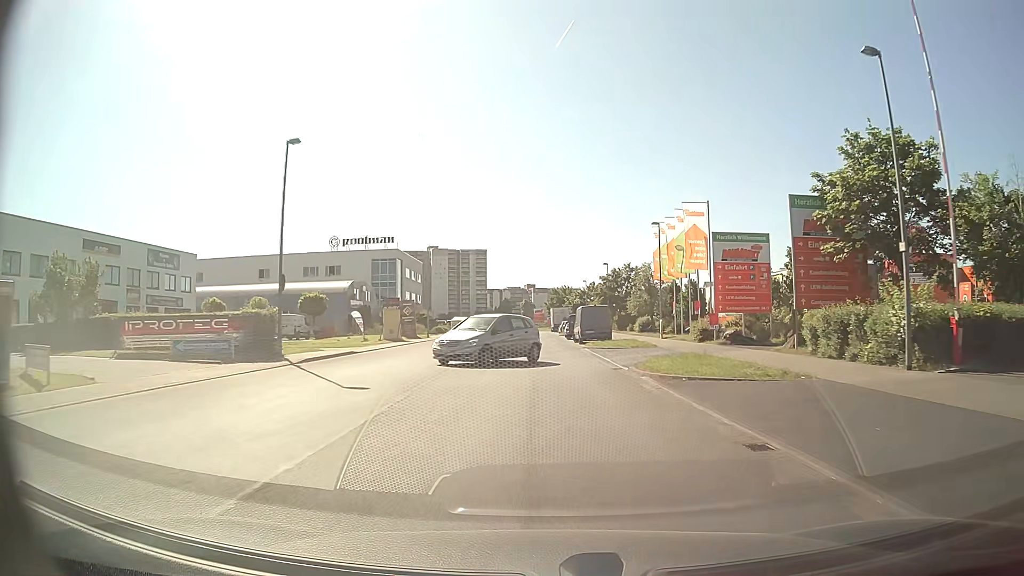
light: Day
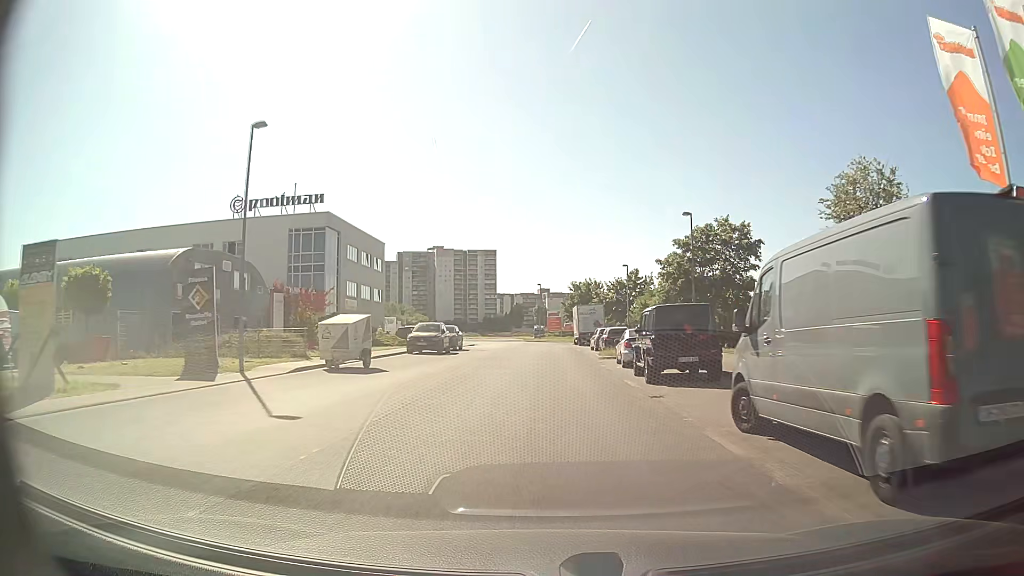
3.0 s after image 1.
(-0.3, +37.5) m; -1°
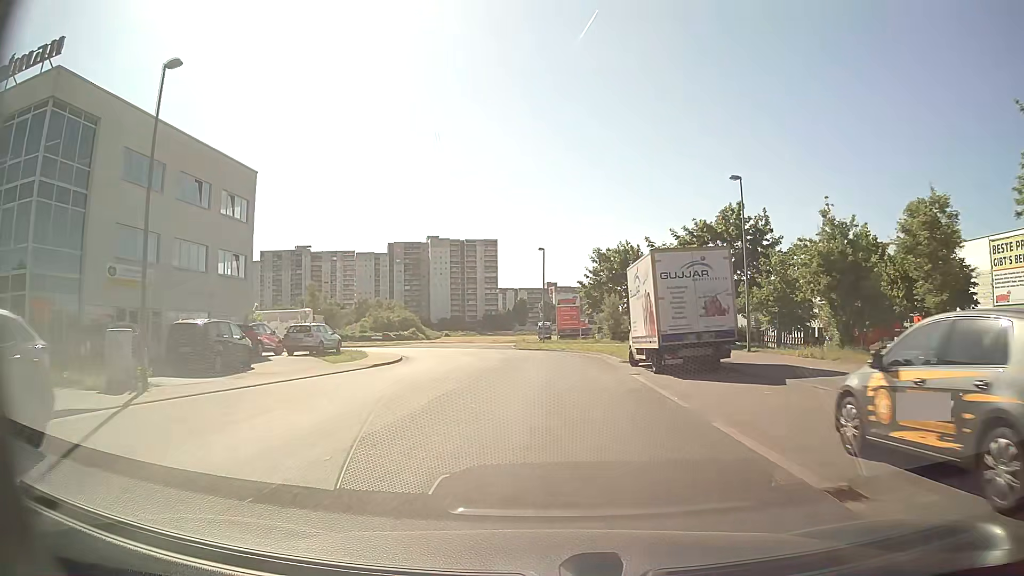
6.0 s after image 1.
(+0.1, +38.8) m; 0°
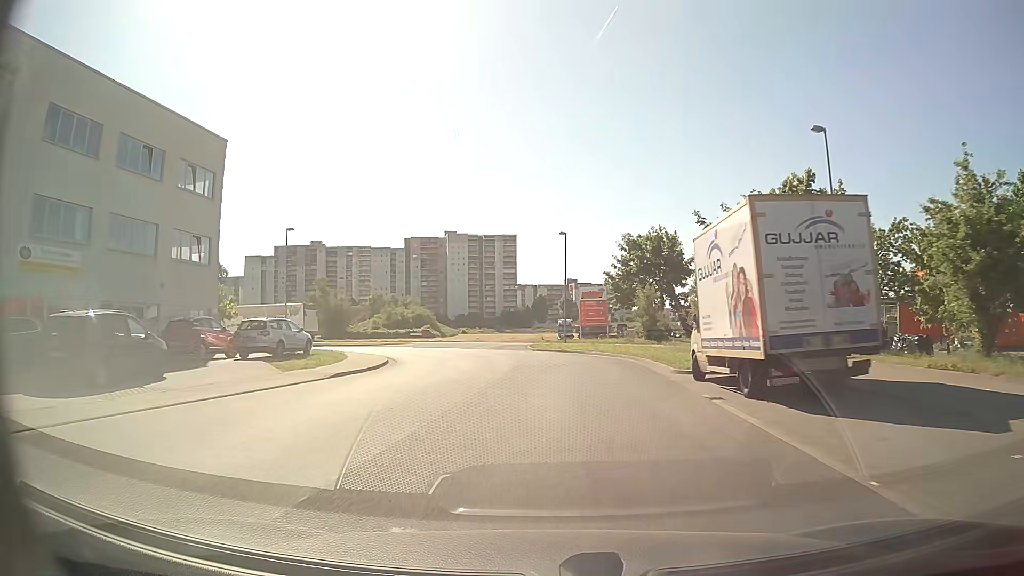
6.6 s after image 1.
(-0.1, +7.5) m; -2°
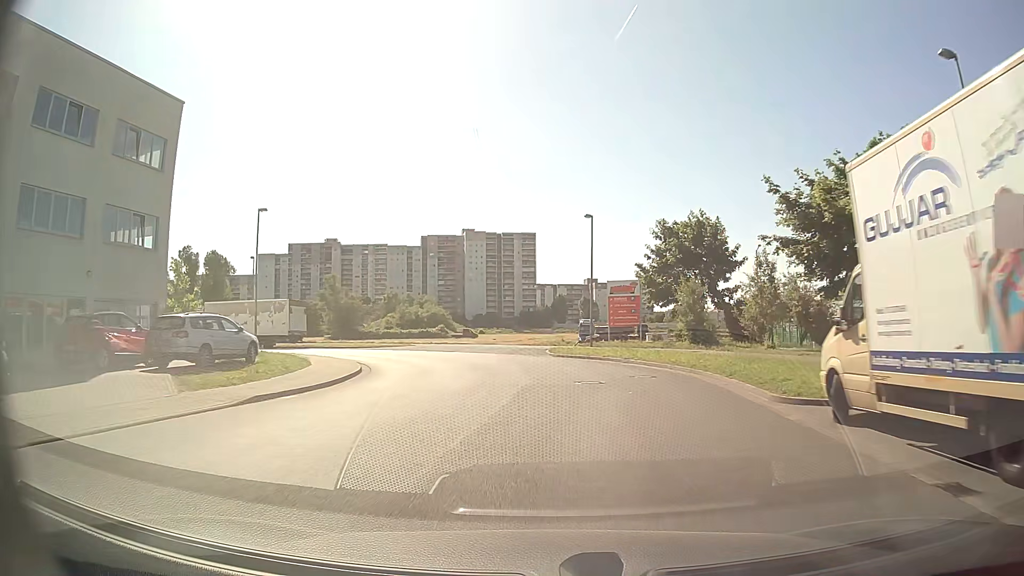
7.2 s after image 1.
(-0.1, +7.4) m; -2°
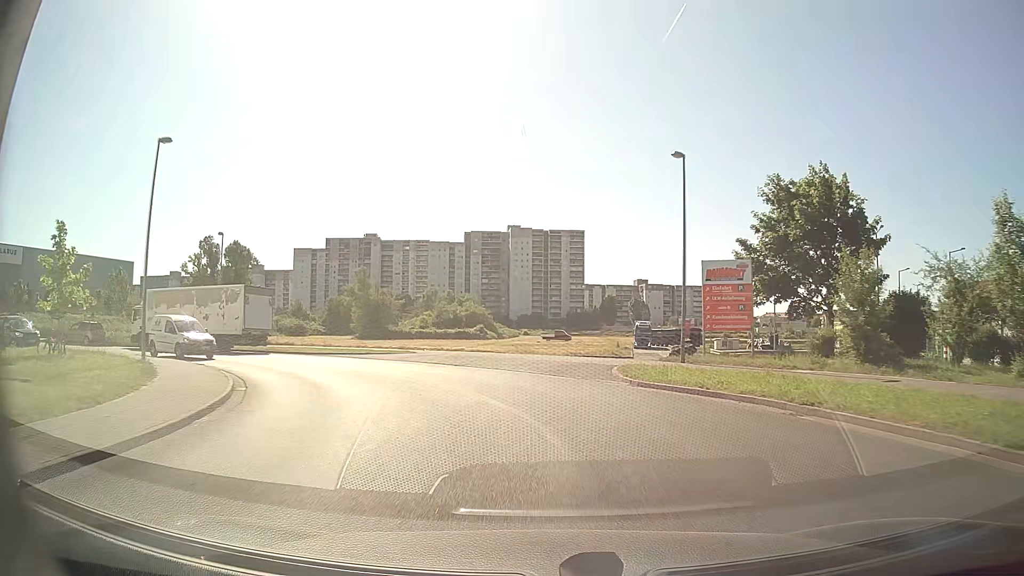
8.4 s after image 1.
(-0.4, +14.5) m; -4°
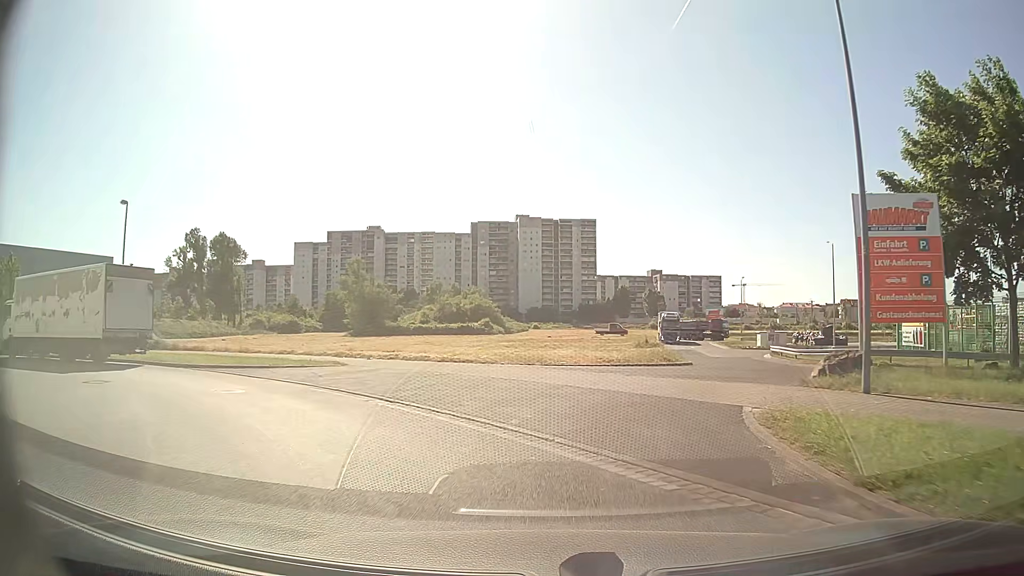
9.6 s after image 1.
(-0.1, +13.0) m; -1°
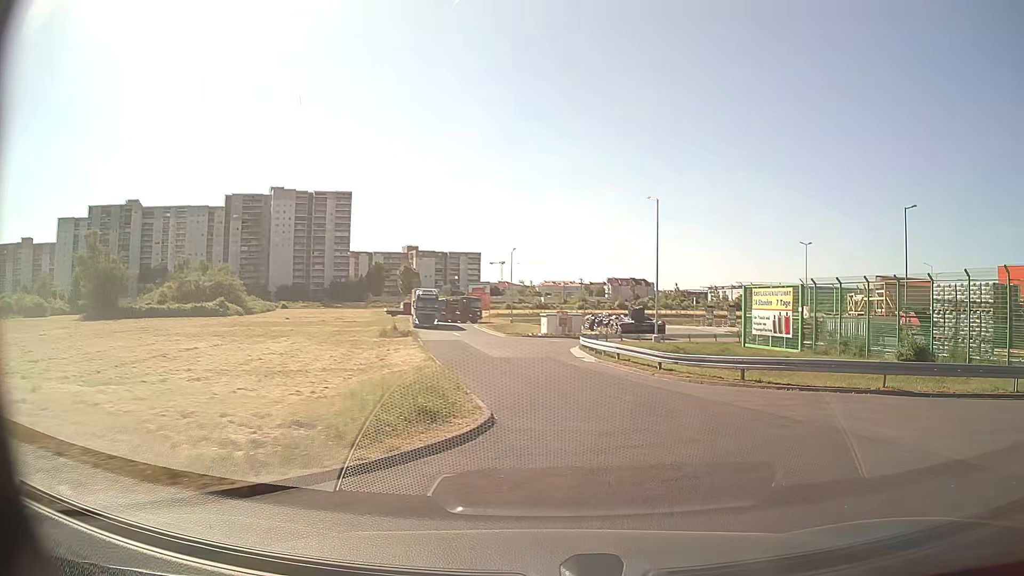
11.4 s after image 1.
(+2.1, +16.4) m; +19°
